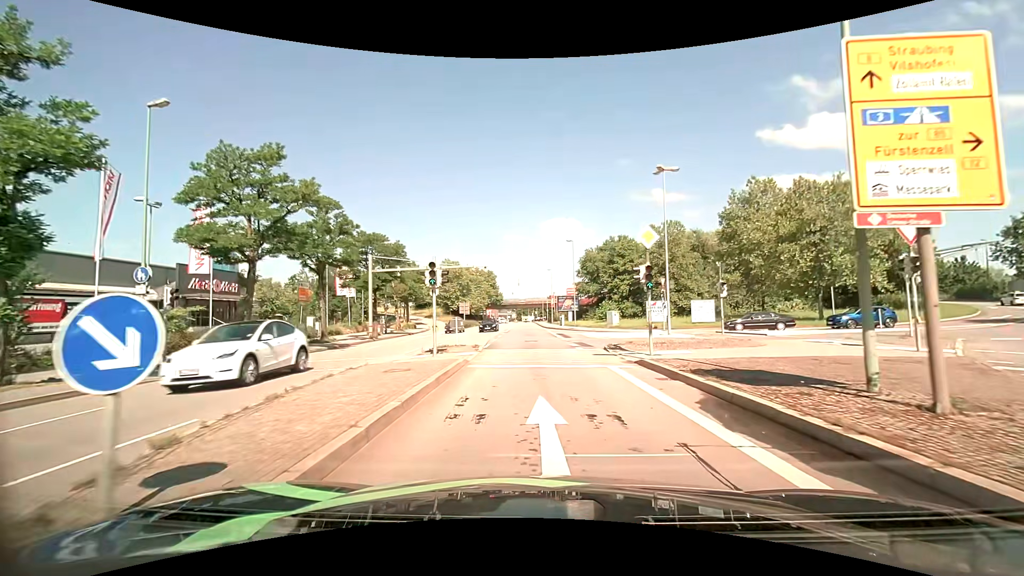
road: primary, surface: asphalt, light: Day
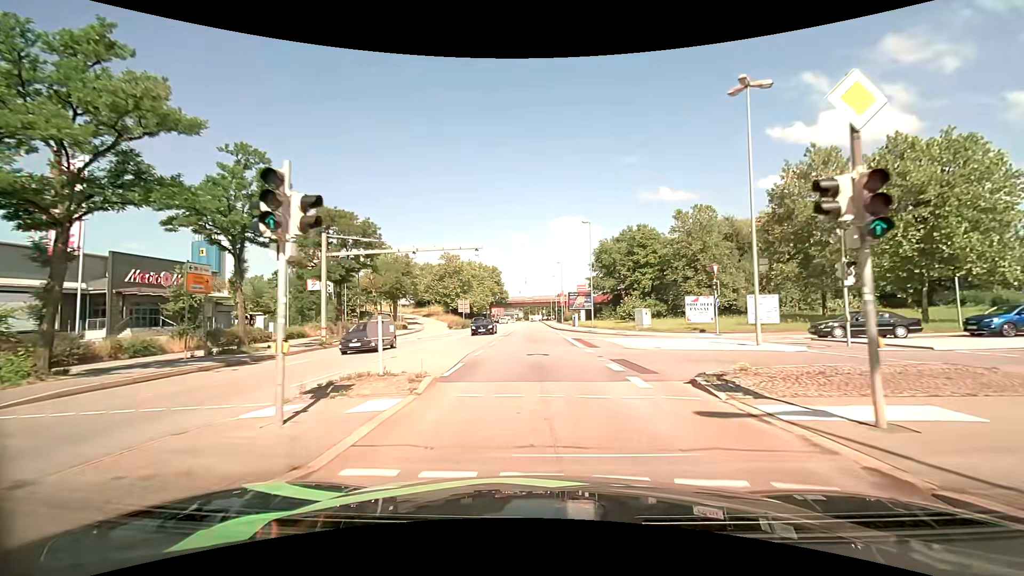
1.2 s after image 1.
(-0.1, +11.0) m; -1°
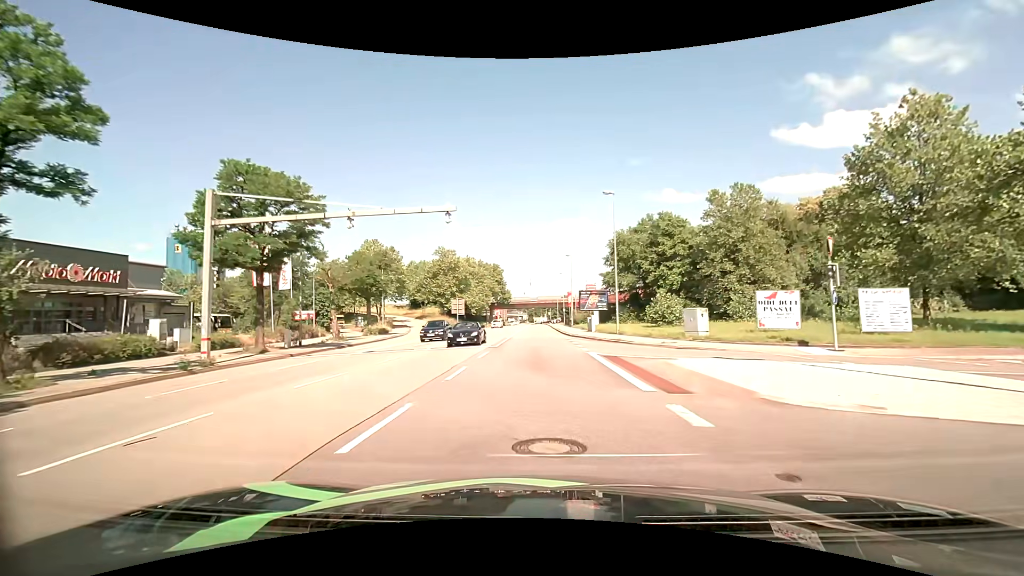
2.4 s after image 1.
(-0.1, +12.1) m; 0°
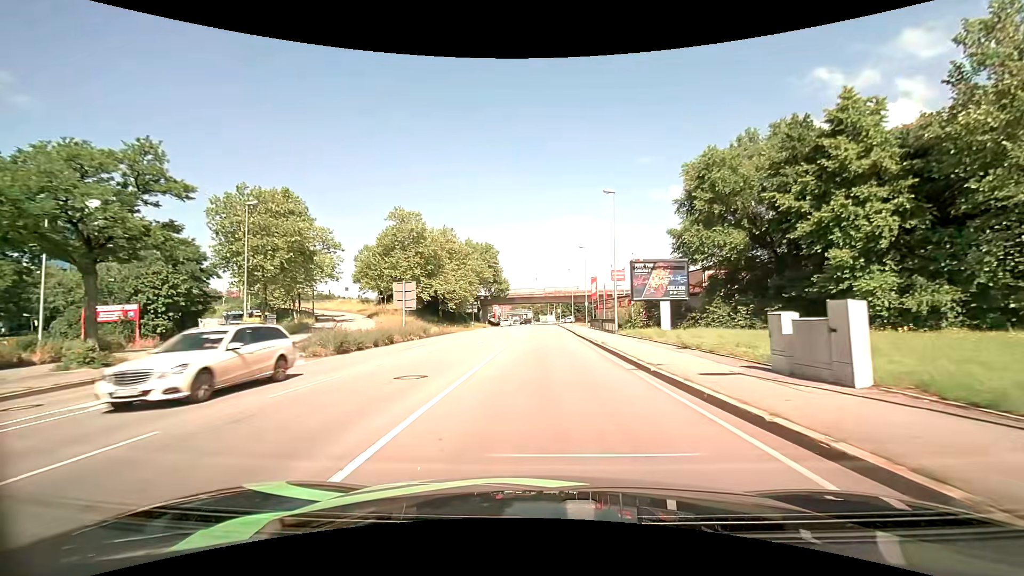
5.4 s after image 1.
(-0.5, +34.8) m; -1°
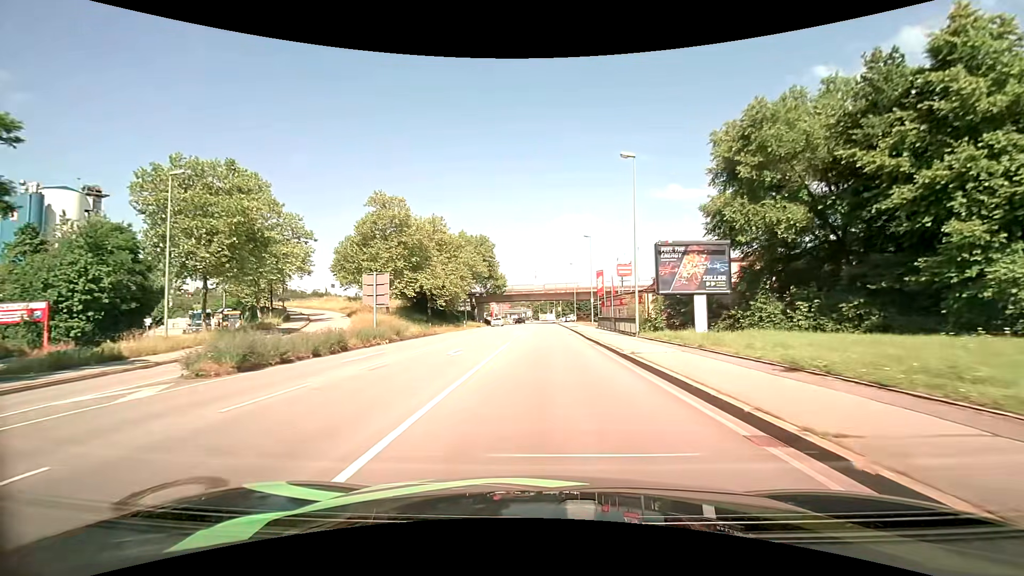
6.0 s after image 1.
(0.0, +7.7) m; 0°
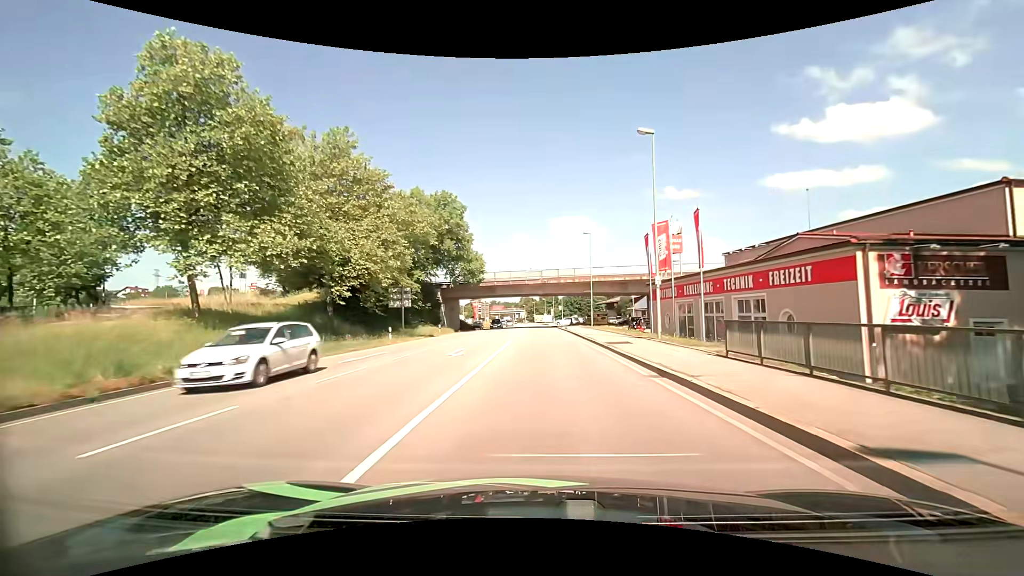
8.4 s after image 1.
(0.0, +32.9) m; 0°
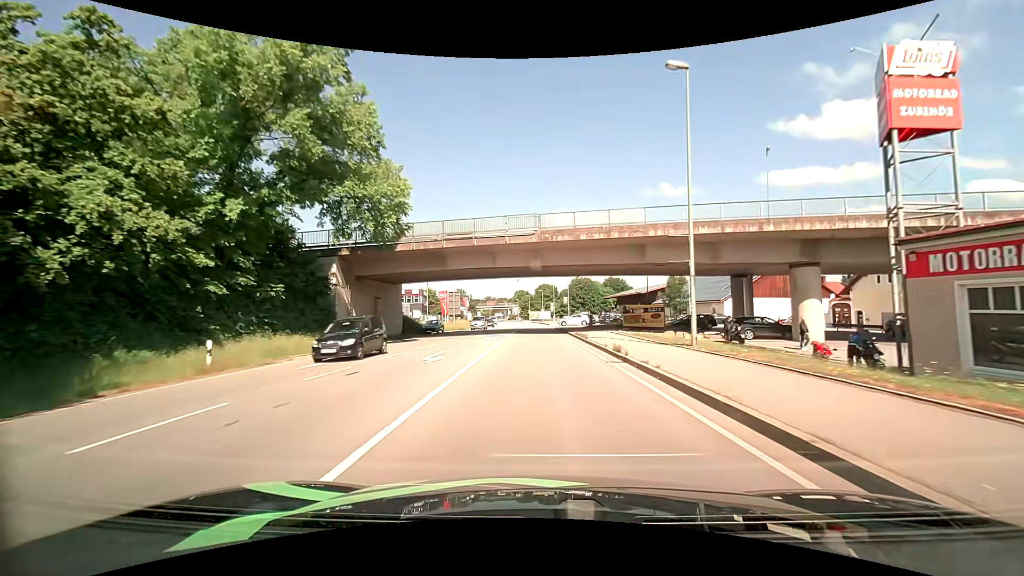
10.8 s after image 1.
(+0.3, +36.1) m; +1°
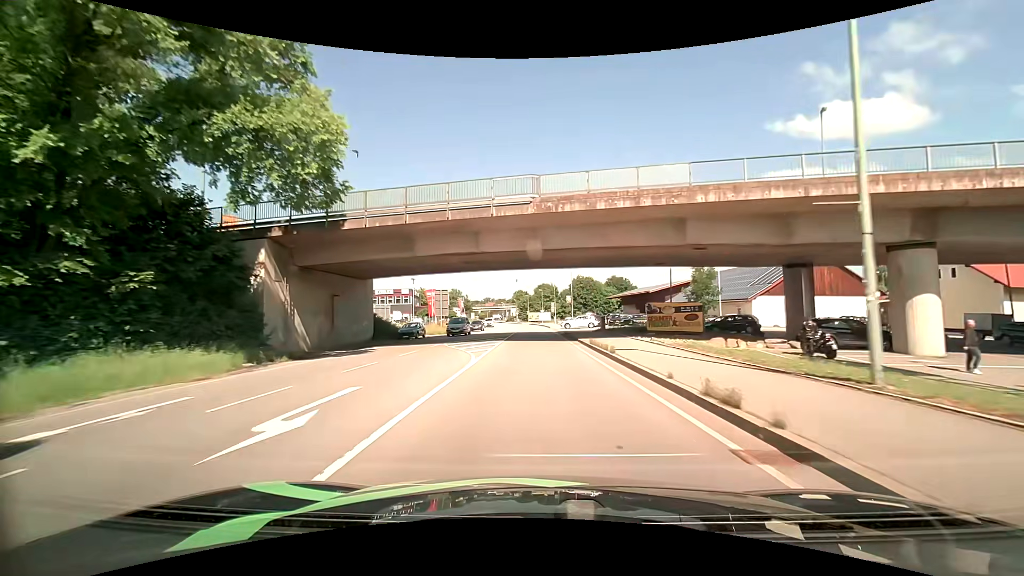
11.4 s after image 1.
(0.0, +9.4) m; 0°
(0, +10) (0, +20) (0, +30) (0, +40) (-1, +50) (-1, +60) (-1, +70) (-2, +80) (-2, +90) (-3, +100) m
